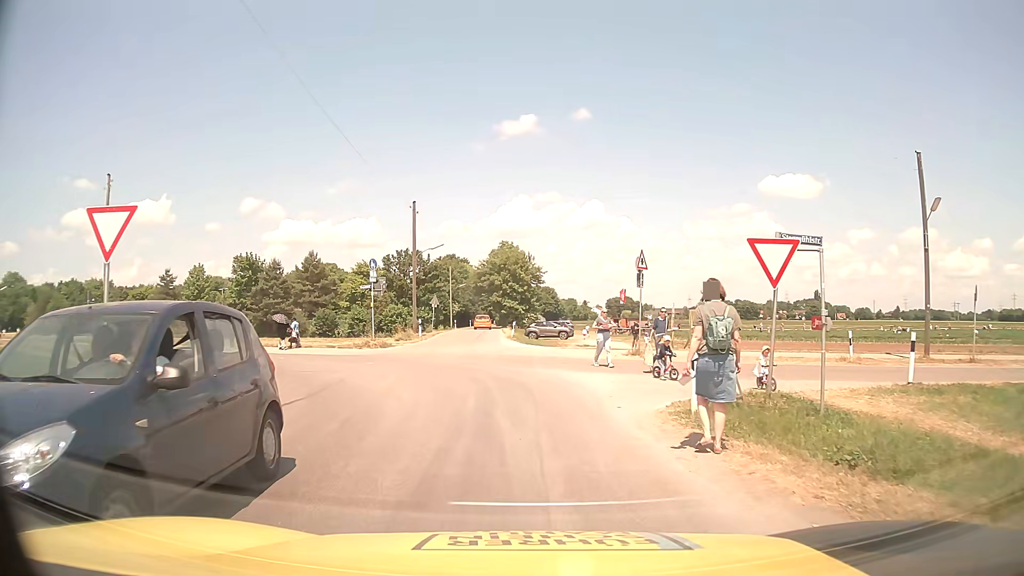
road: unclassified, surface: asphalt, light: Day
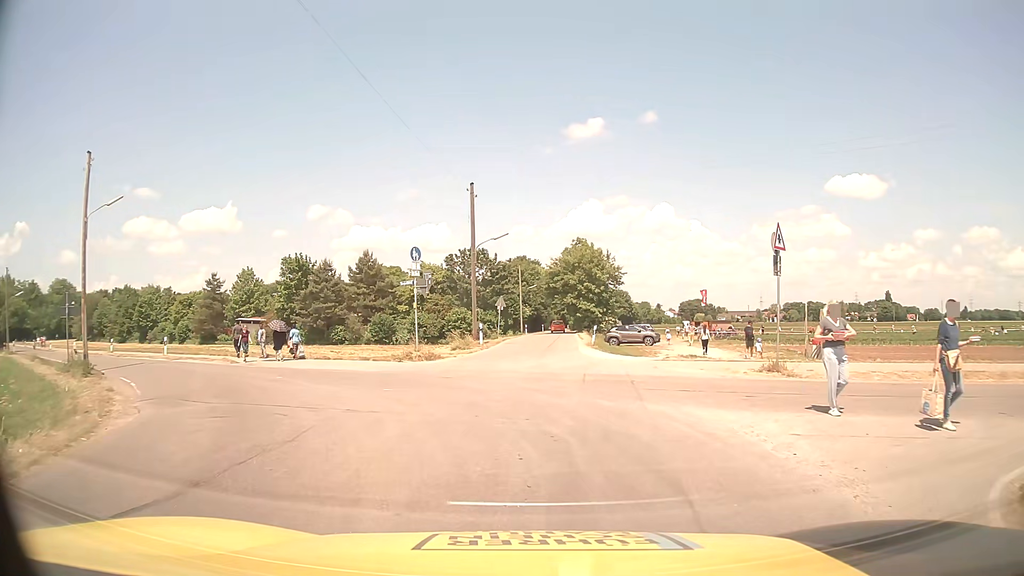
(-0.4, +7.2) m; -7°
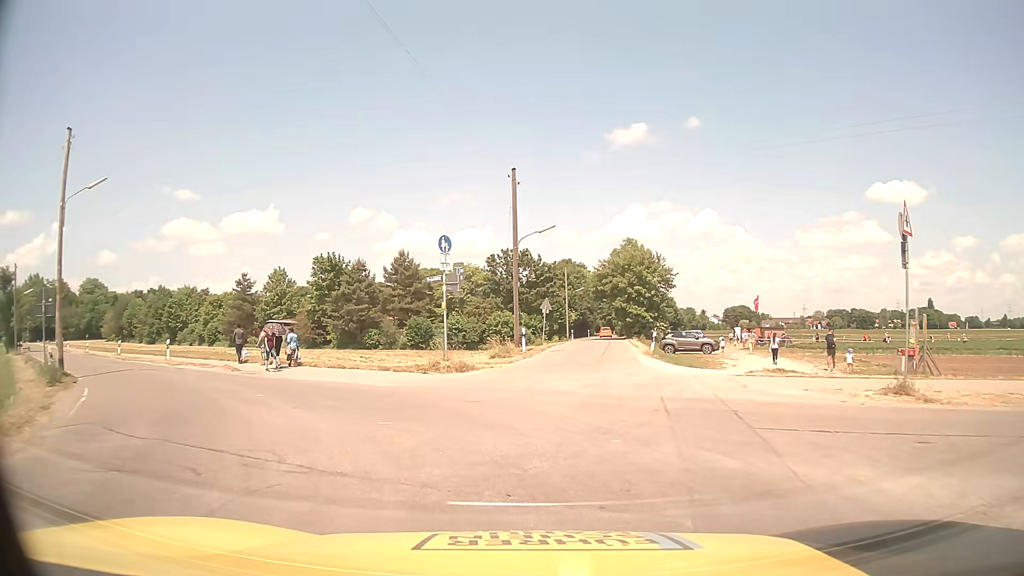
(-0.1, +4.5) m; -4°
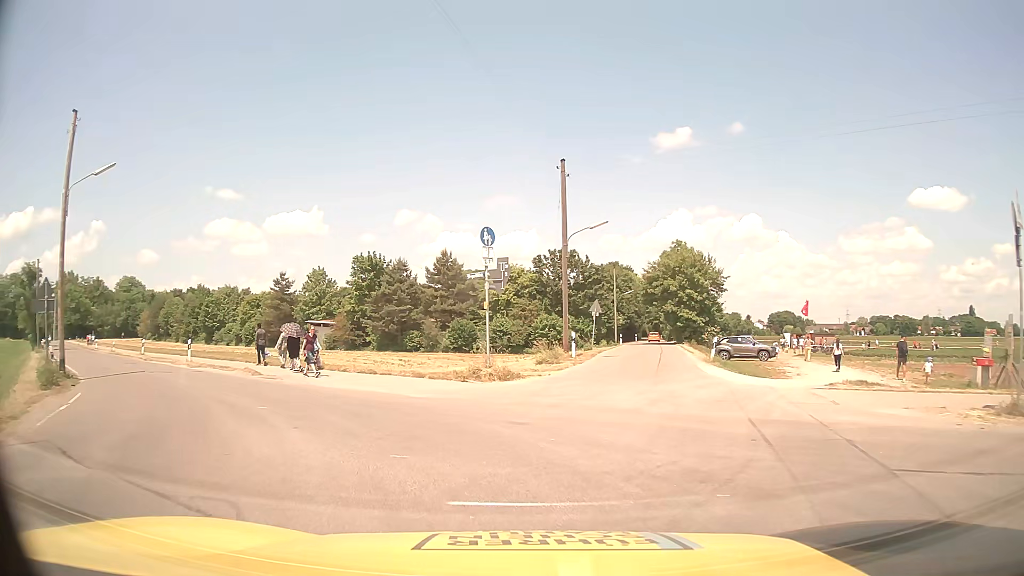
(-0.1, +2.5) m; -3°
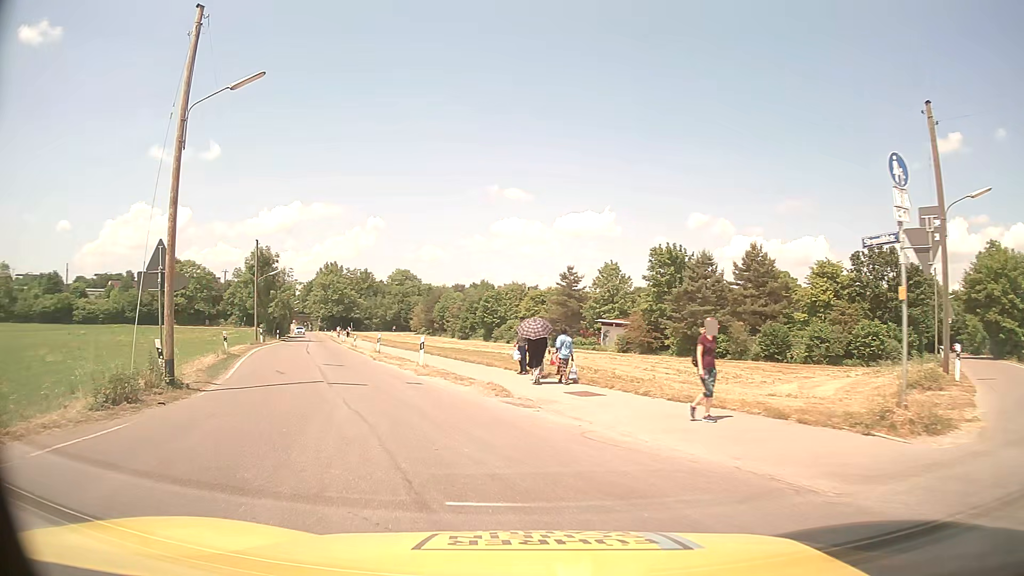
(-1.9, +9.0) m; -25°
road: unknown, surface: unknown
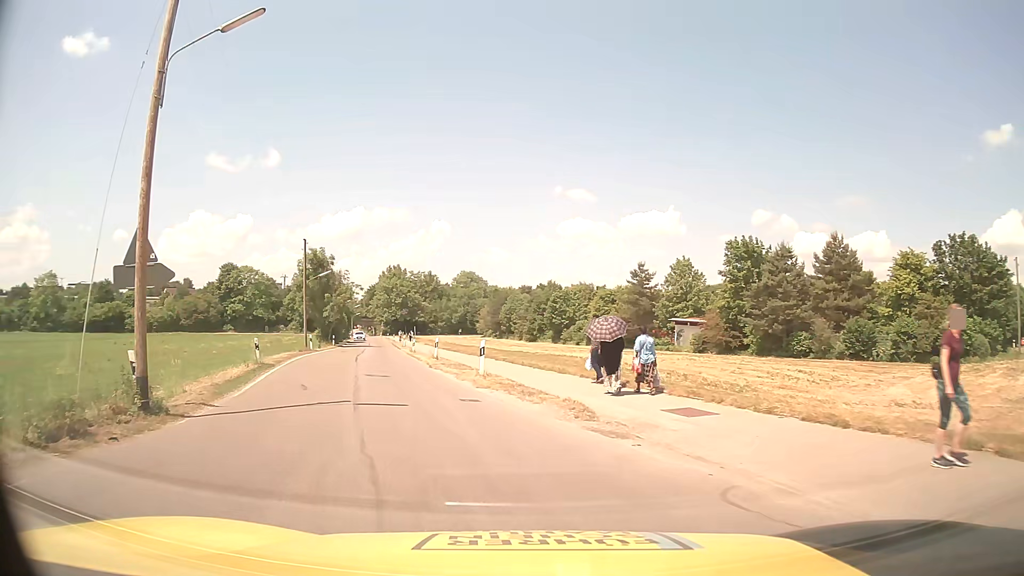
(-0.1, +3.9) m; -4°
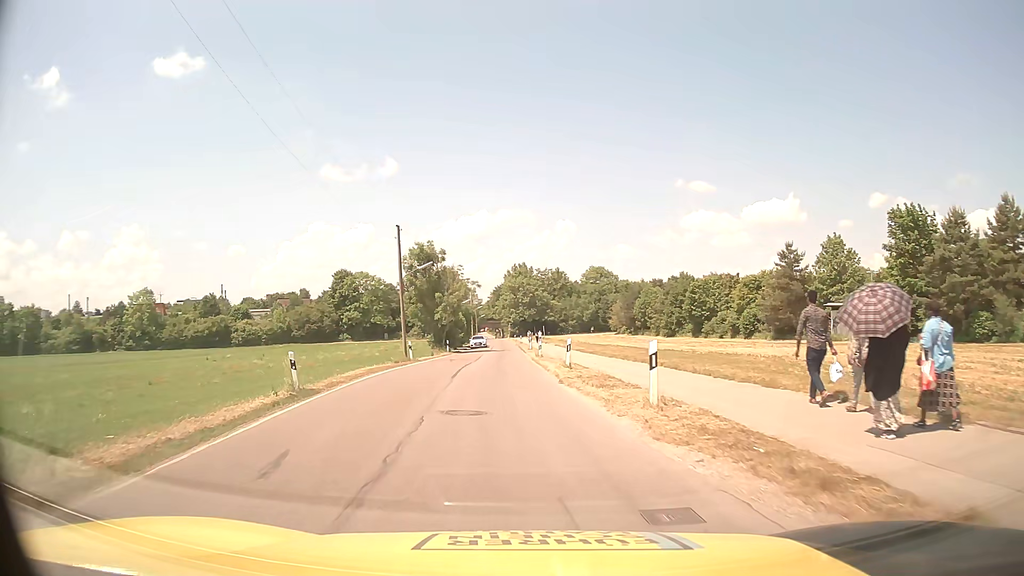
(-1.0, +9.4) m; -12°
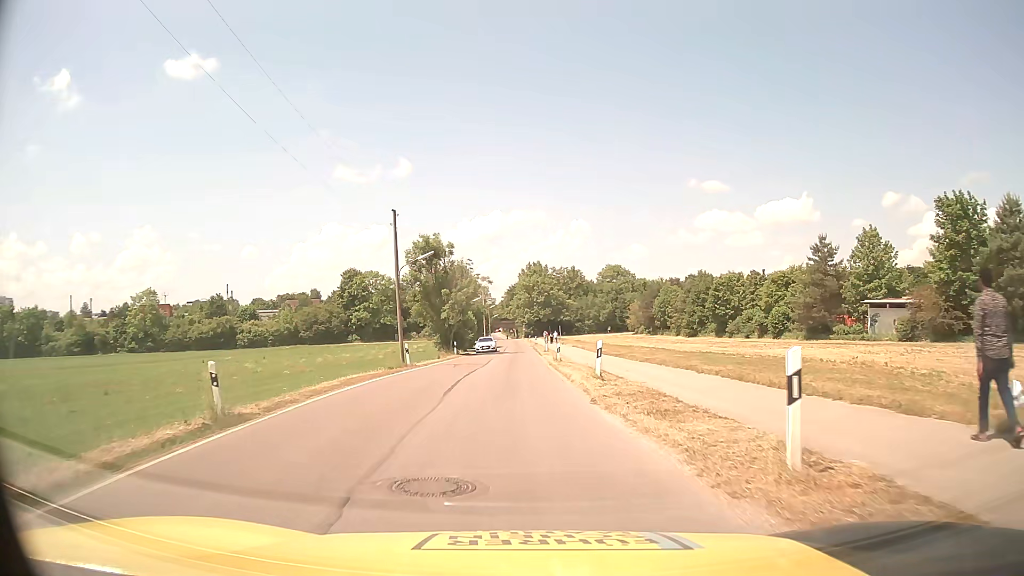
(-0.1, +5.6) m; -1°
(0, +10) (0, +20) (-1, +30) (-1, +40) (-1, +50) (-1, +60) (-2, +70) (-2, +80) (-2, +90) (-2, +100) m
